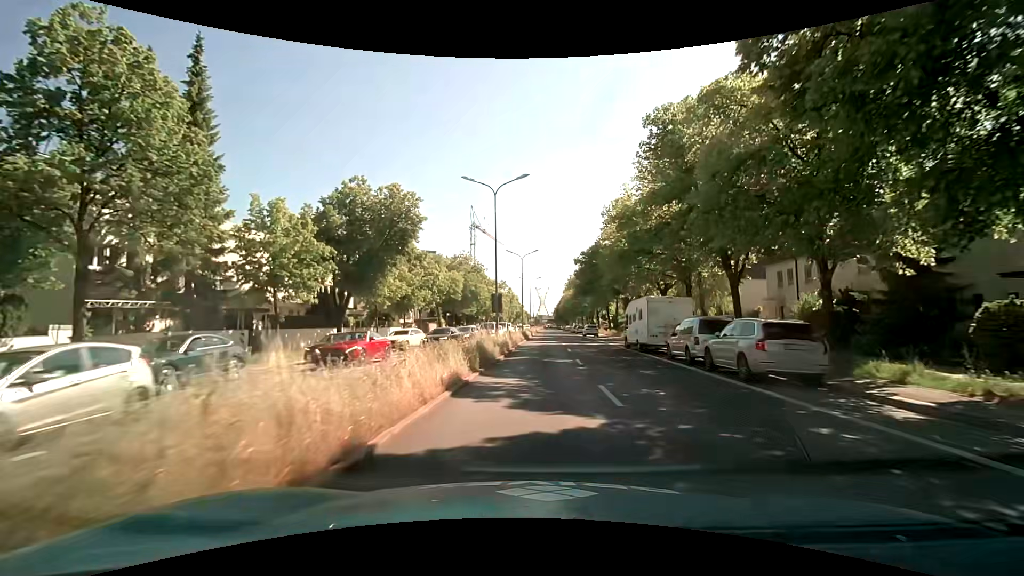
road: primary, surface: asphalt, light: Day
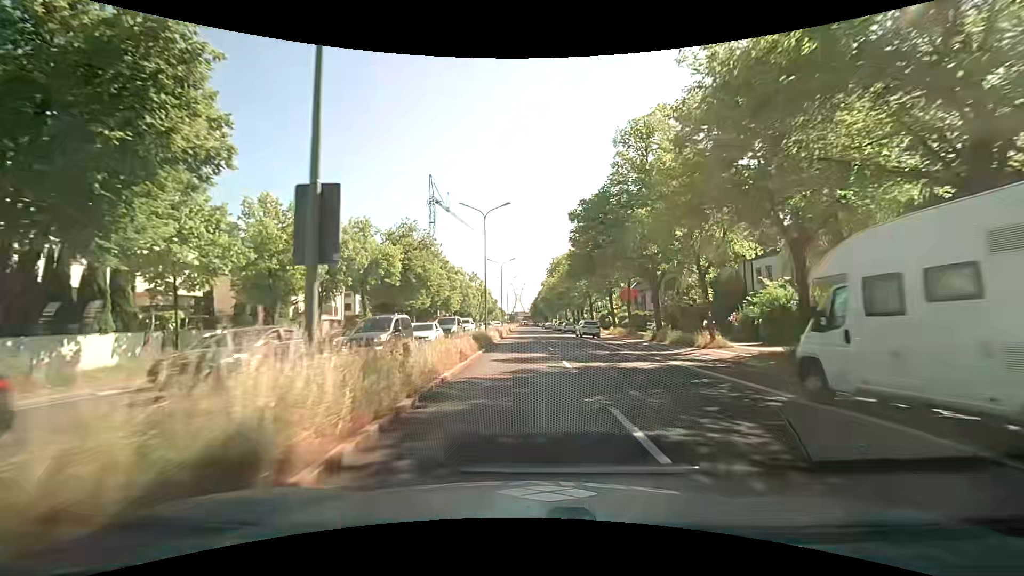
(+0.6, +23.1) m; +3°
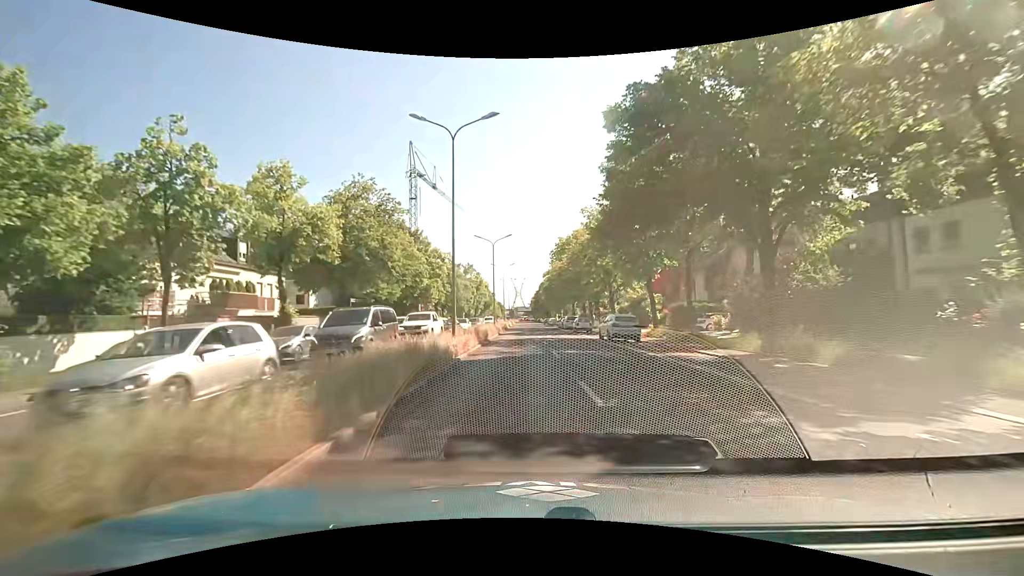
(-0.1, +16.4) m; 0°
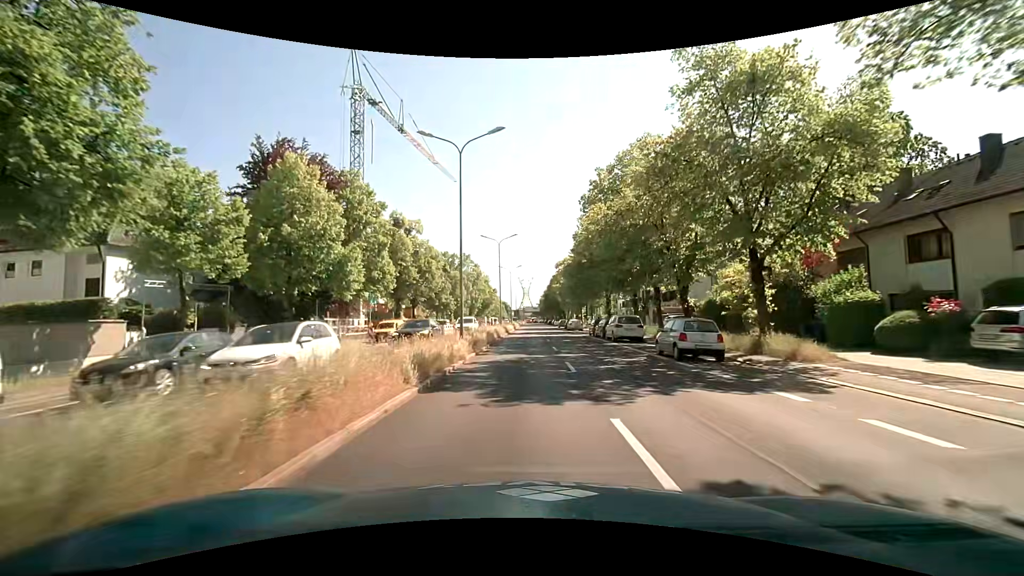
(-0.3, +30.6) m; -1°
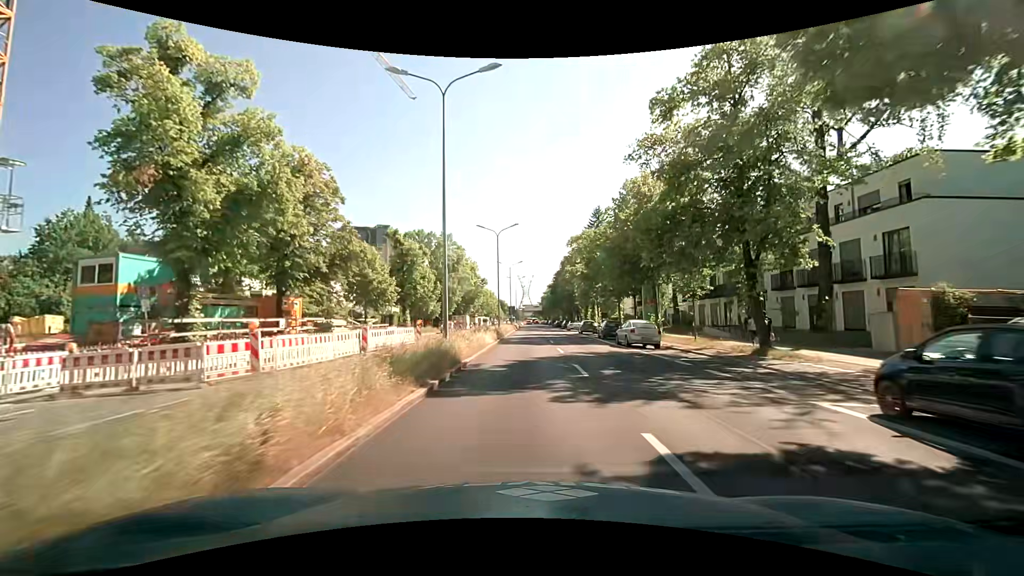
(0.0, +36.7) m; 0°
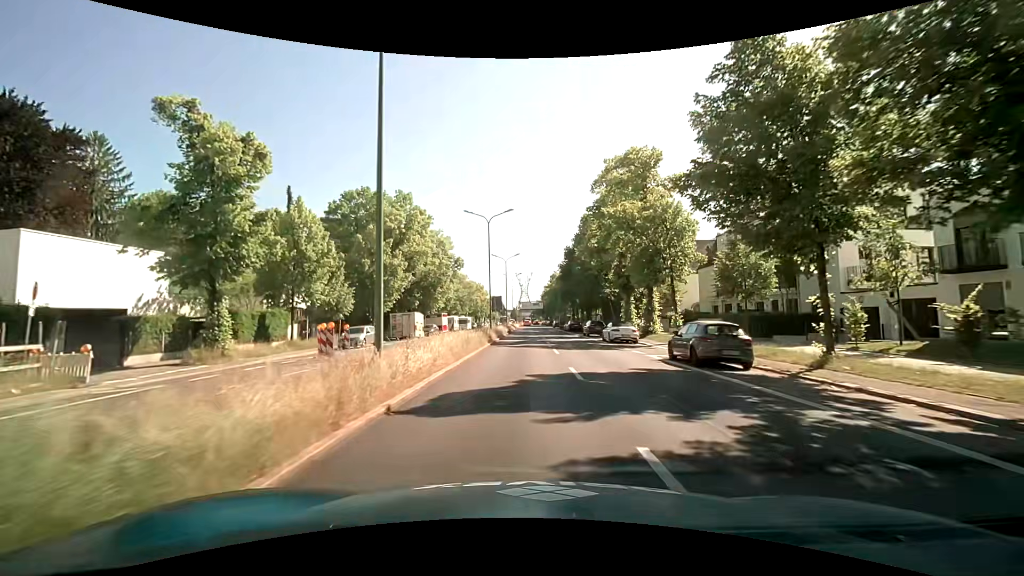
(+0.2, +36.9) m; -1°
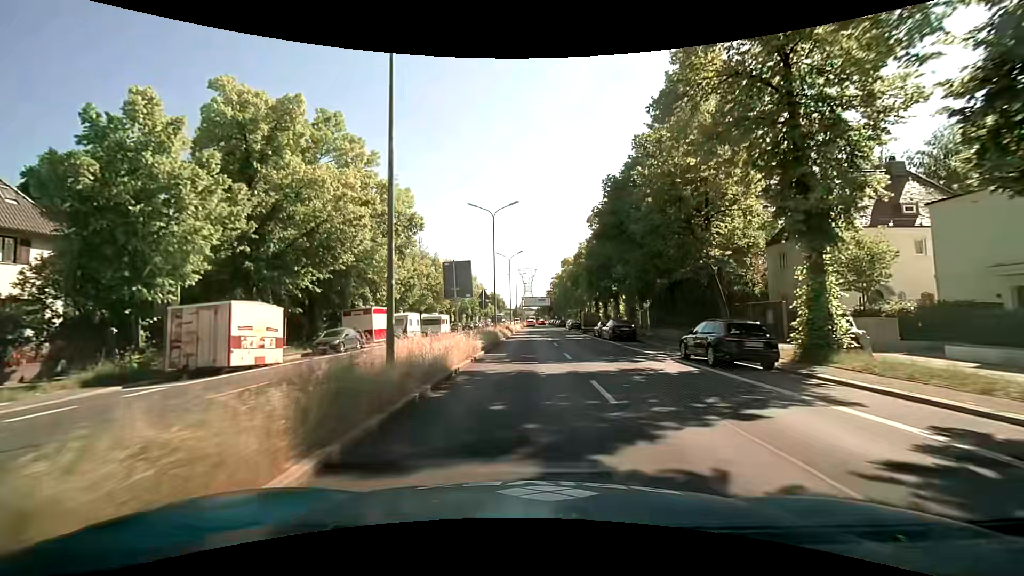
(+0.2, +30.3) m; 0°
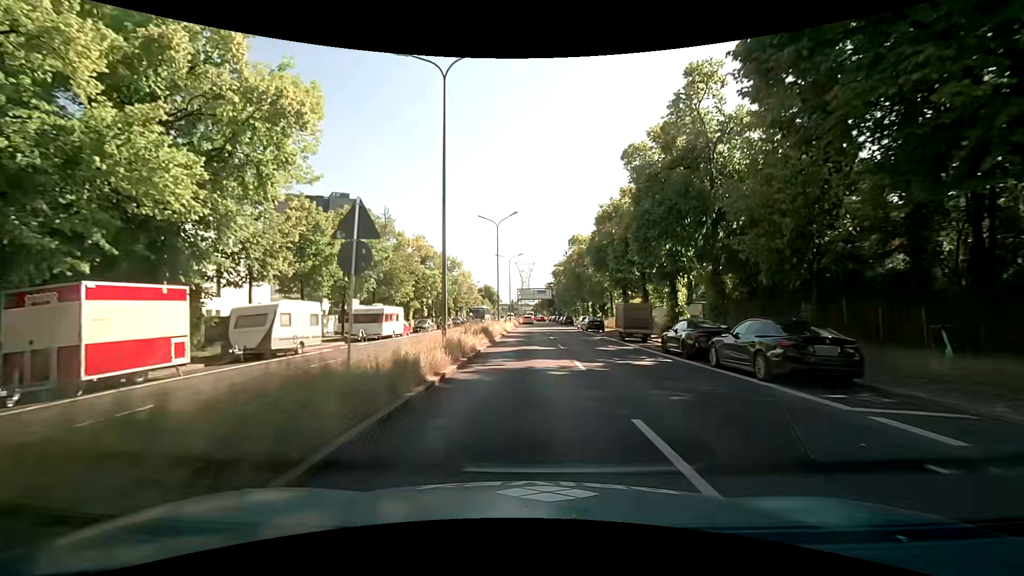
(-0.1, +22.4) m; 0°
(0, +10) (0, +20) (0, +30) (0, +40) (0, +50) (0, +60) (0, +70) (-1, +80) (-1, +90) (-1, +100) m
